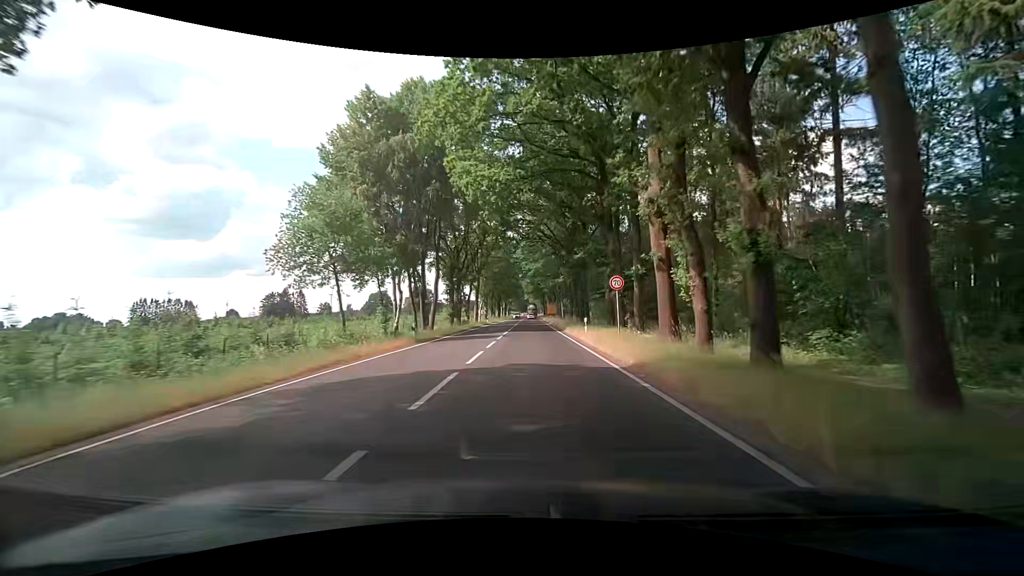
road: primary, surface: asphalt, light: Day
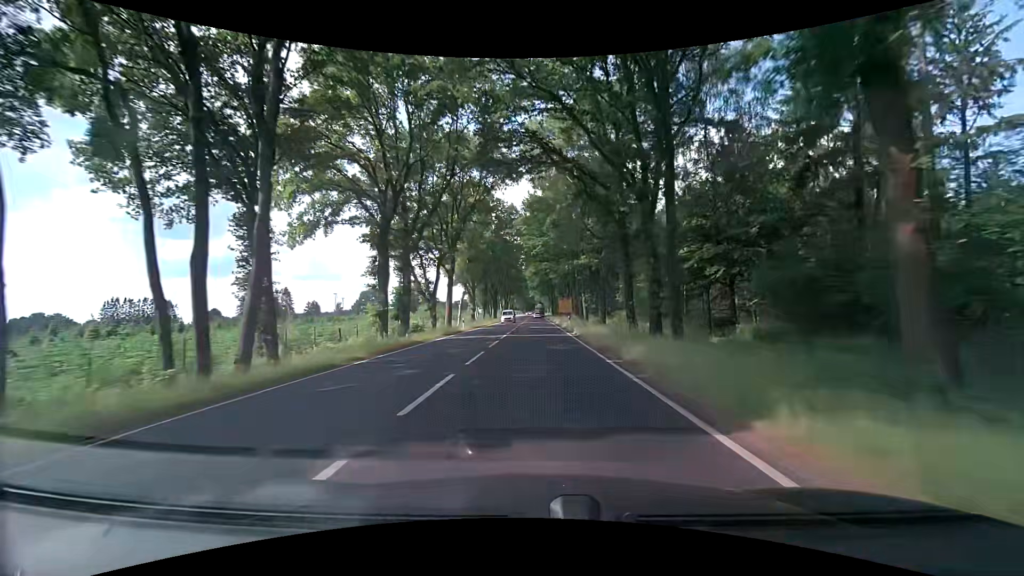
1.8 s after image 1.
(0.0, +31.8) m; 0°
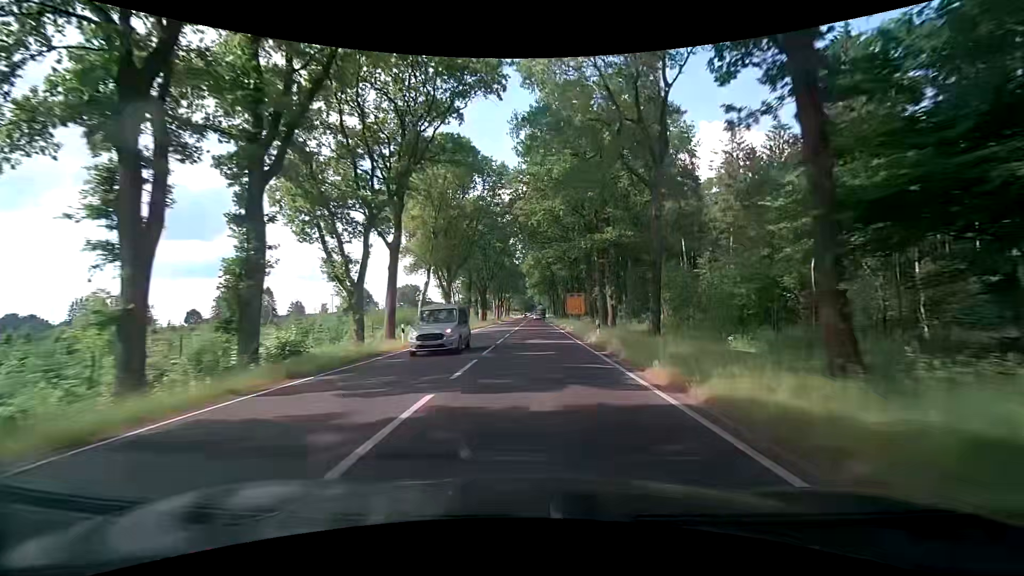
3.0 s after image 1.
(0.0, +21.3) m; 0°
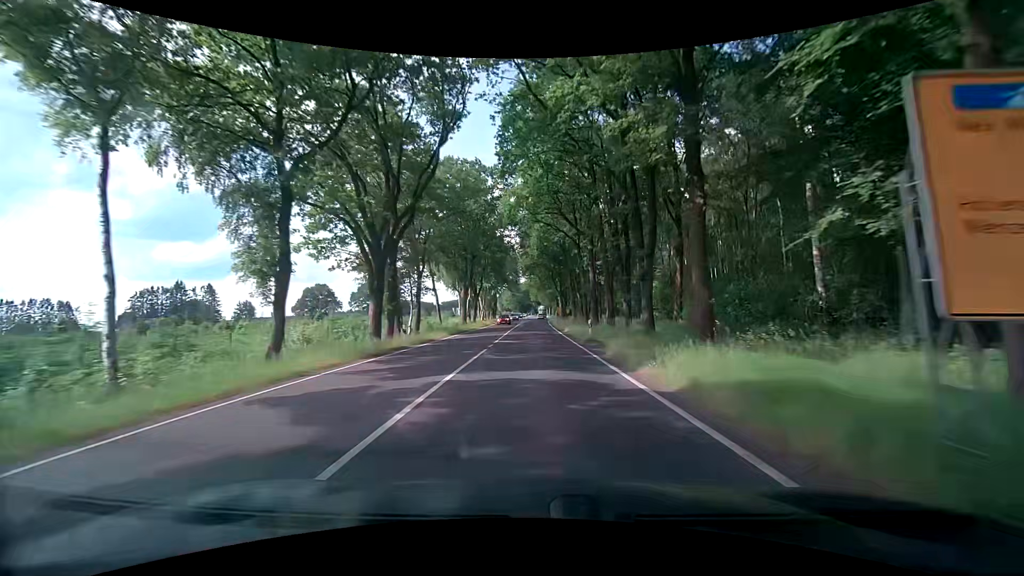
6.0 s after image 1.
(0.0, +53.7) m; 0°
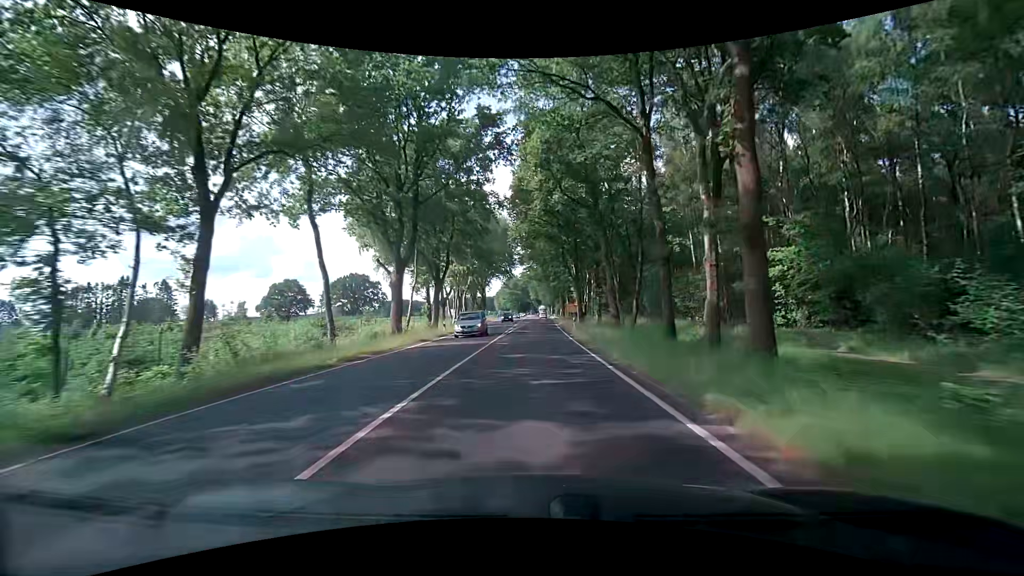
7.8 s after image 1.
(-0.1, +32.4) m; 0°
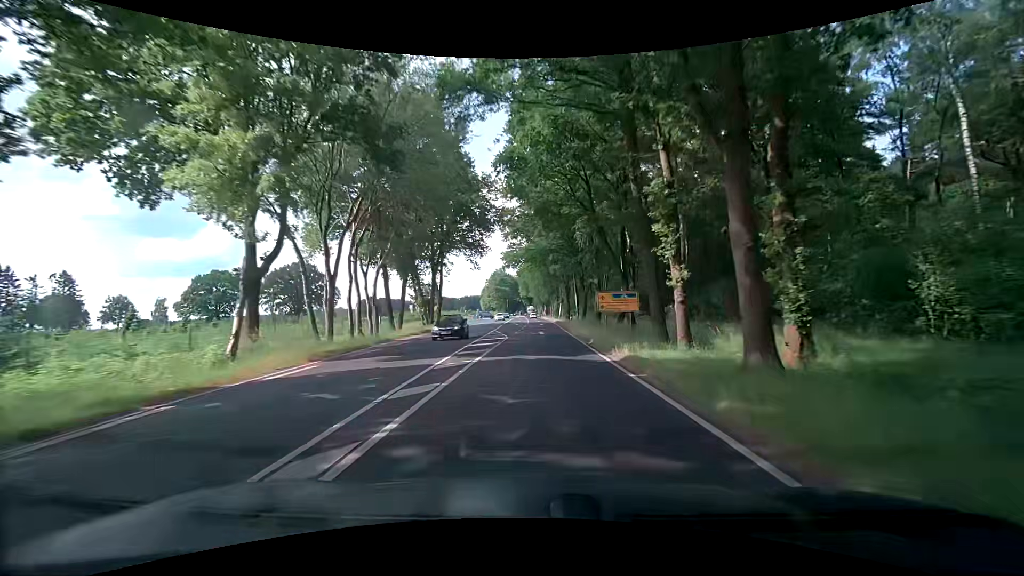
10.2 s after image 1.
(-0.3, +43.0) m; +1°
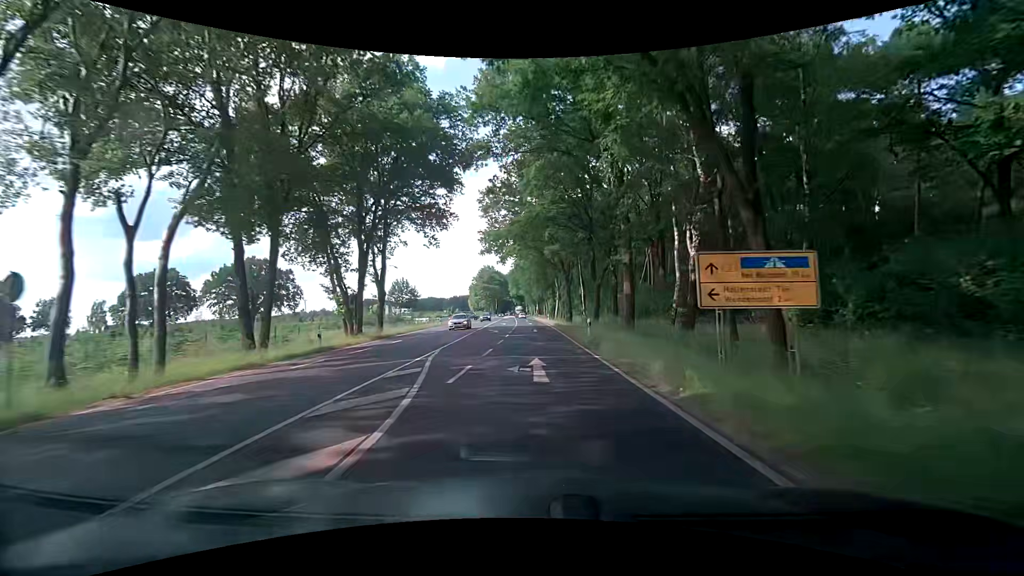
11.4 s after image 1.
(+0.2, +21.3) m; +1°
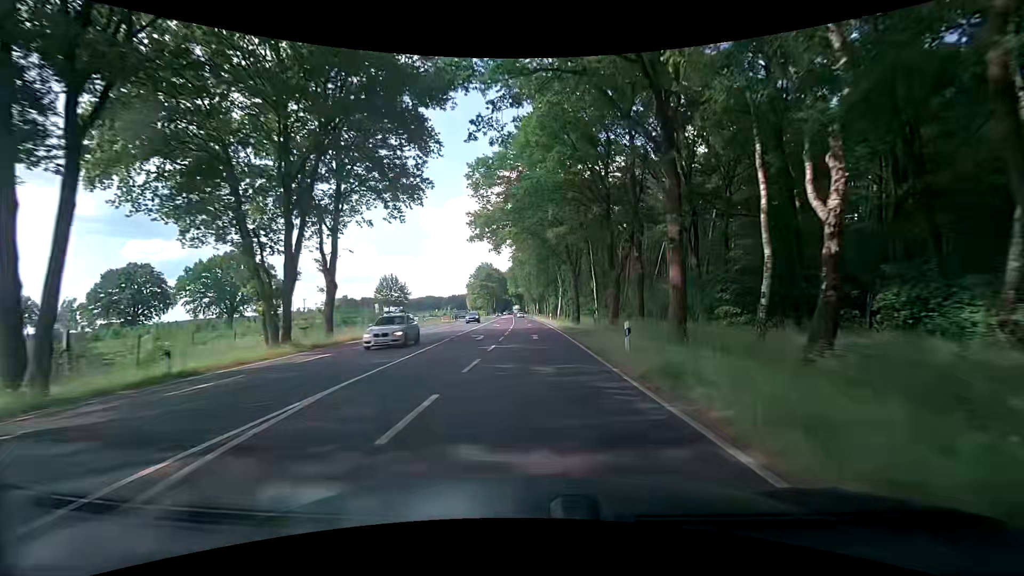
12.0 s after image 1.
(0.0, +10.6) m; 0°
(0, +10) (0, +20) (0, +30) (0, +40) (0, +50) (-1, +60) (-1, +70) (-1, +80) (-2, +90) (-2, +100) m
